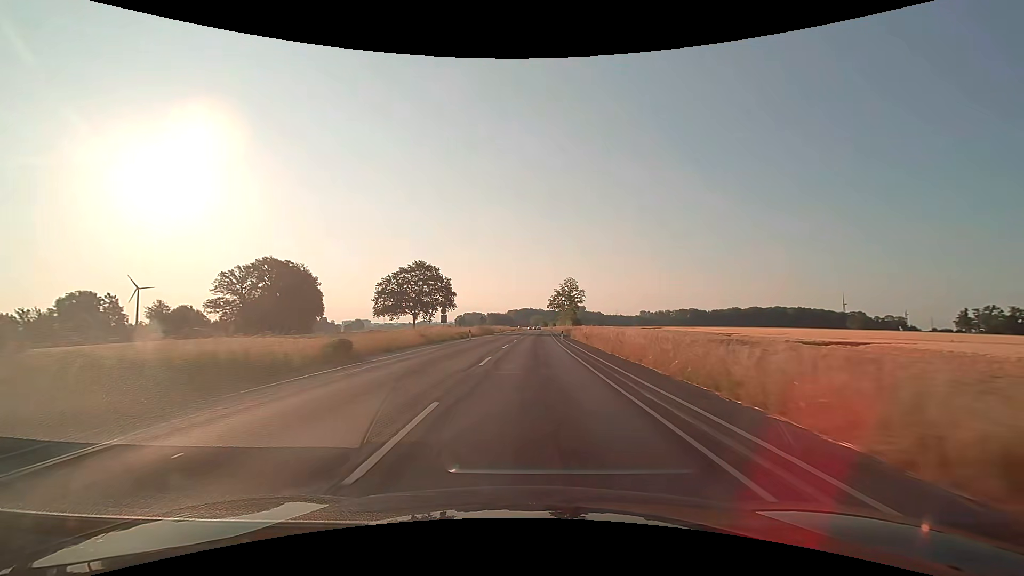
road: secondary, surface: asphalt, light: Day
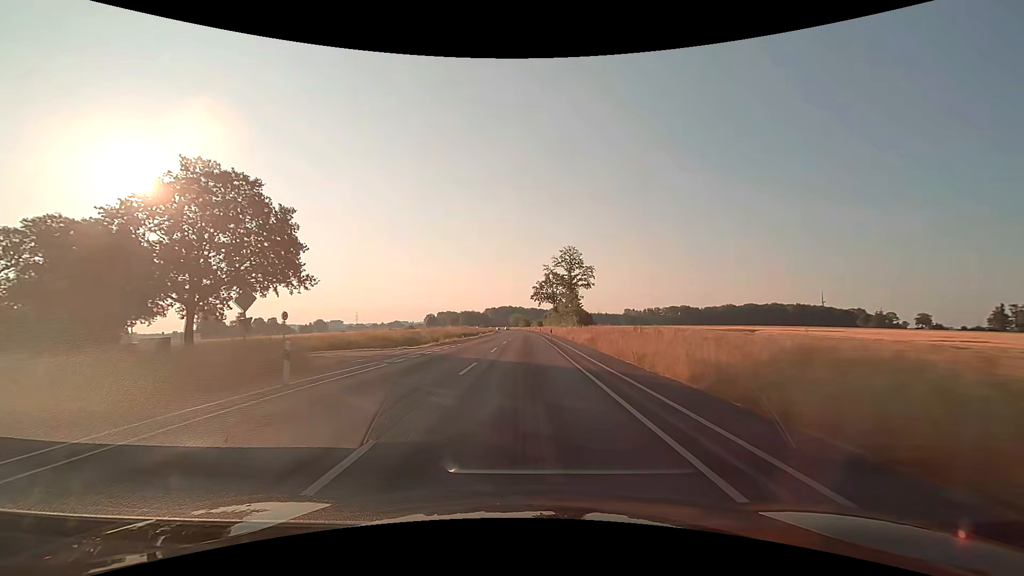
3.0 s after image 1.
(+1.9, +62.5) m; +3°
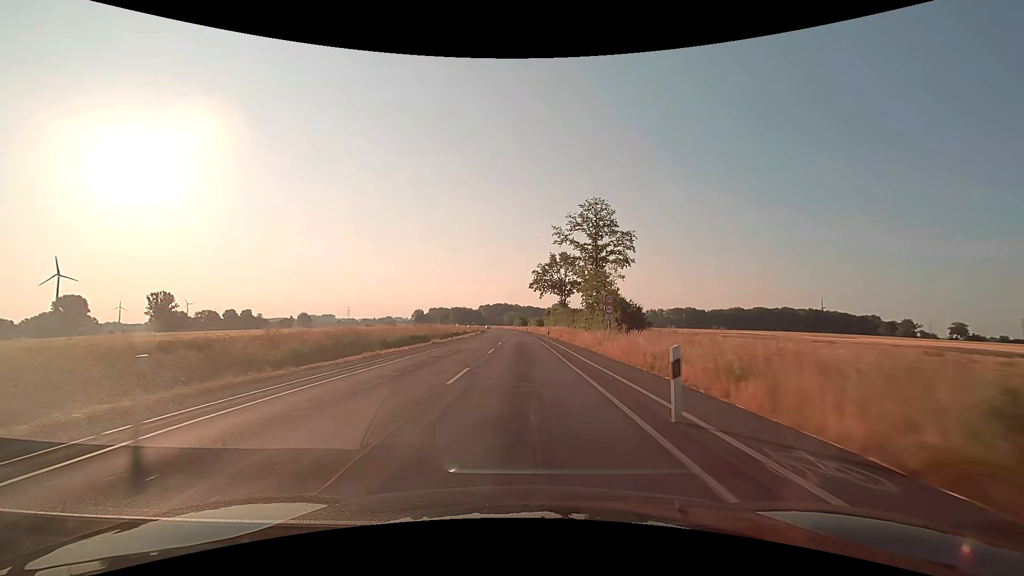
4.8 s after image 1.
(+0.1, +37.6) m; 0°
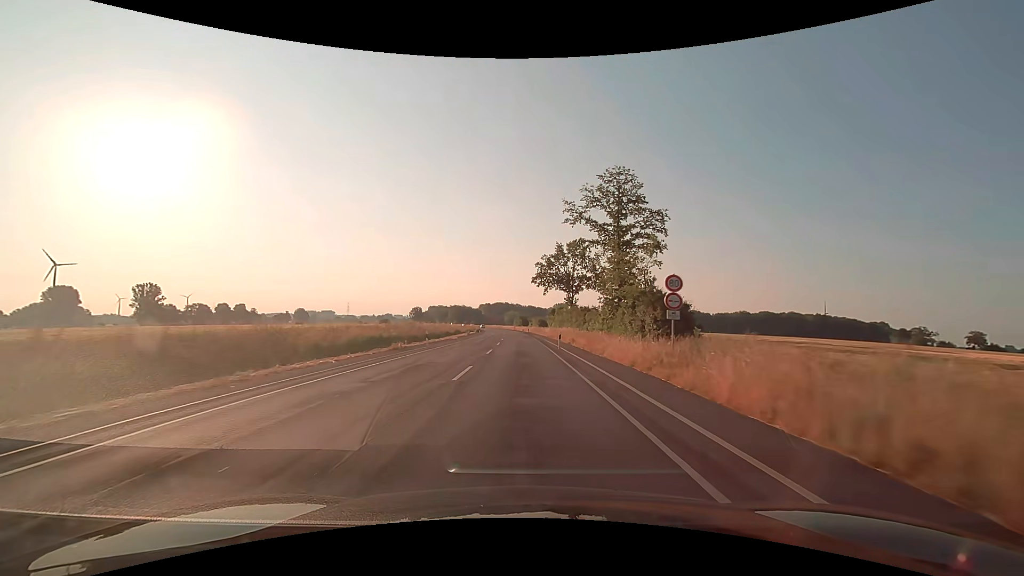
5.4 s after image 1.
(0.0, +12.6) m; 0°
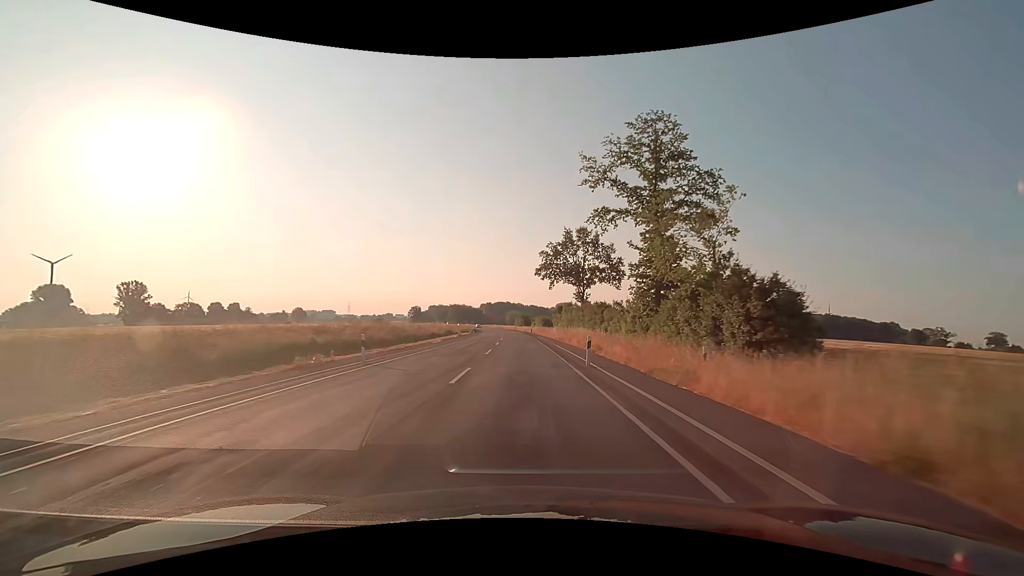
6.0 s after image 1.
(0.0, +12.6) m; 0°
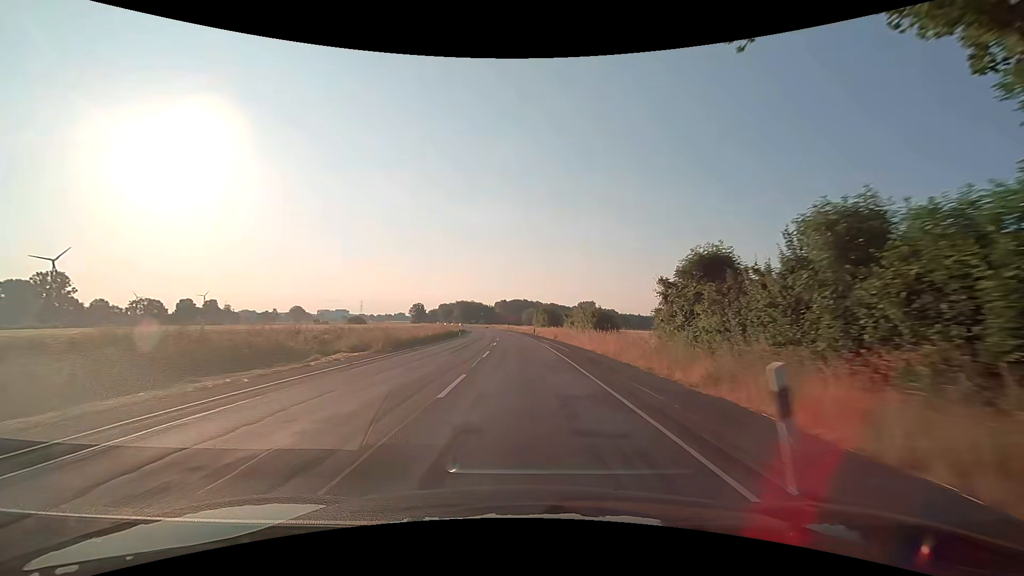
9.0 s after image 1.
(-0.9, +62.8) m; -2°
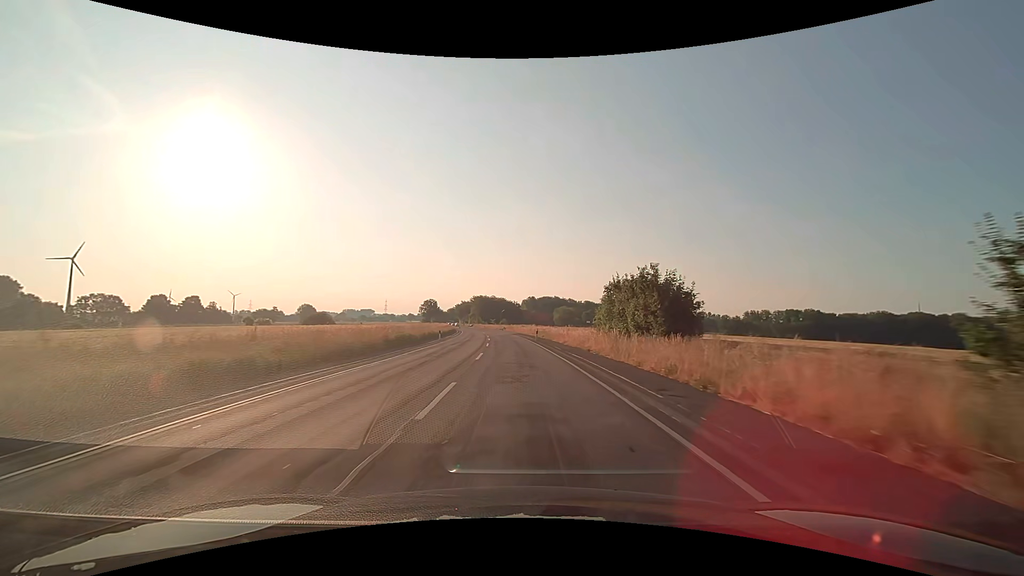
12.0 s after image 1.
(-1.9, +62.6) m; -3°
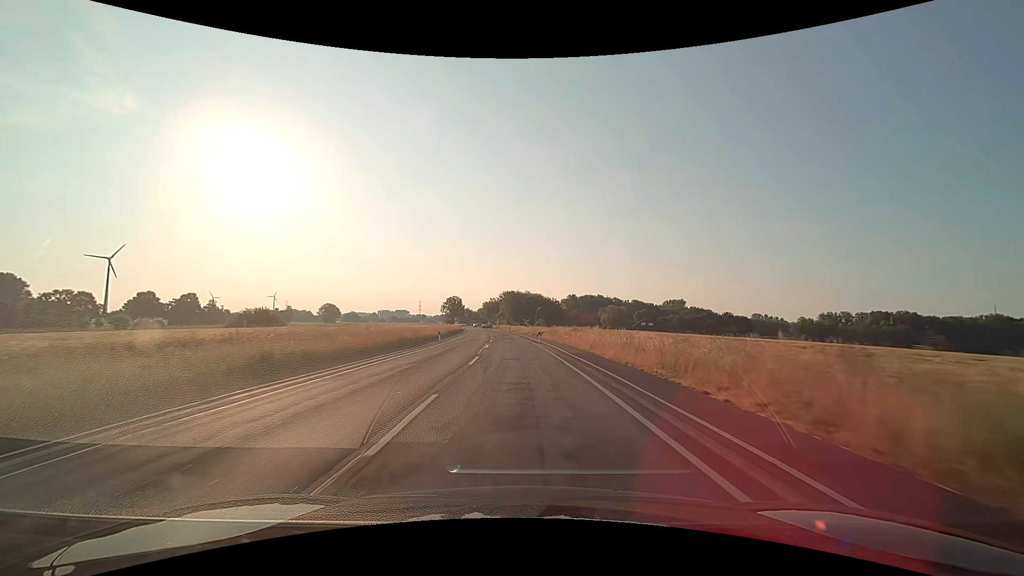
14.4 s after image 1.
(-1.8, +50.0) m; -4°
(0, +10) (0, +20) (-1, +30) (-1, +40) (-1, +50) (-2, +60) (-3, +70) (-4, +80) (-5, +90) (-6, +100) m
